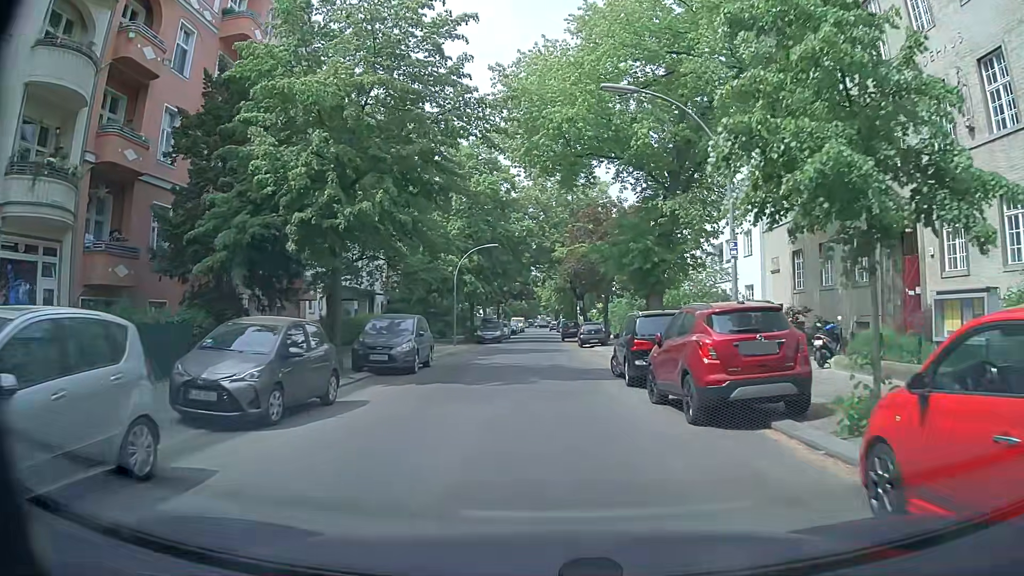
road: residential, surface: asphalt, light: Day
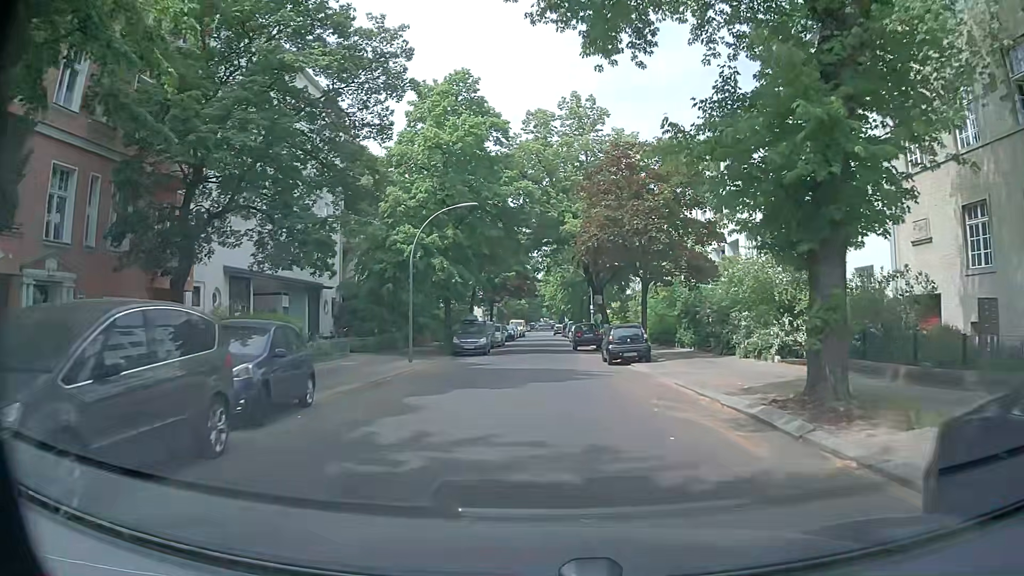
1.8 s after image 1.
(+0.2, +14.9) m; +1°
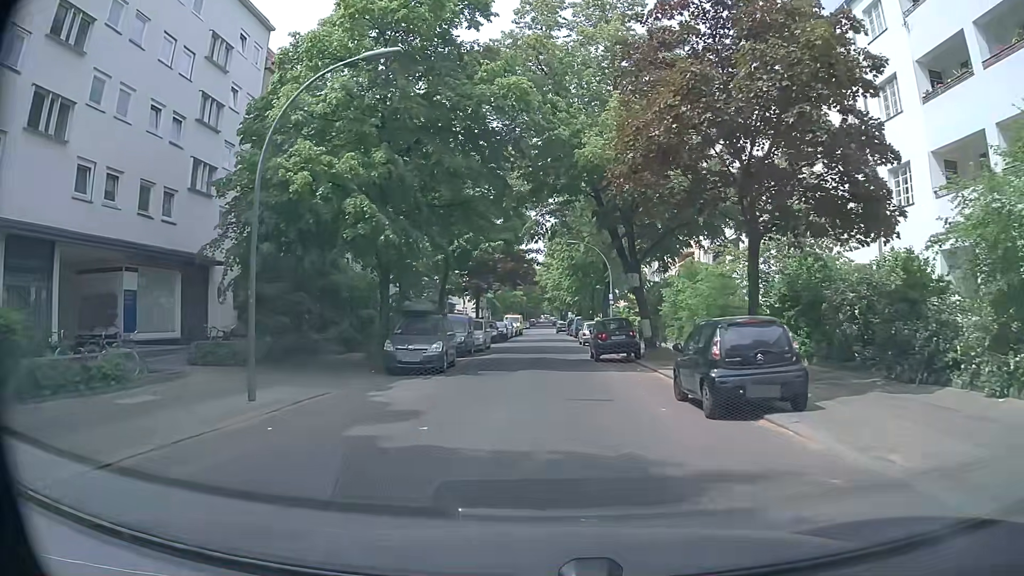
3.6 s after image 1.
(-0.1, +15.0) m; -1°
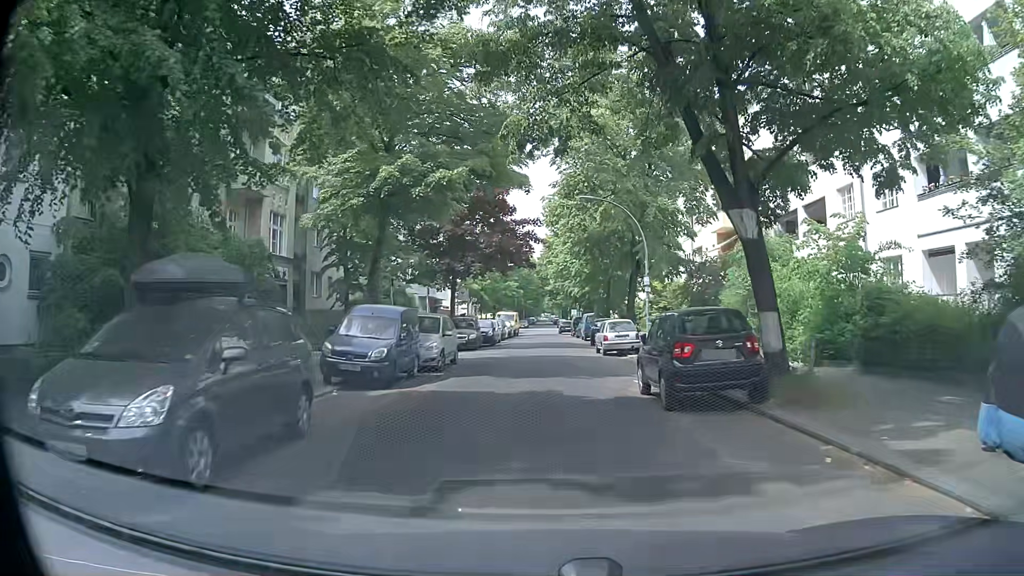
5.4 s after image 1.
(+0.1, +14.0) m; 0°
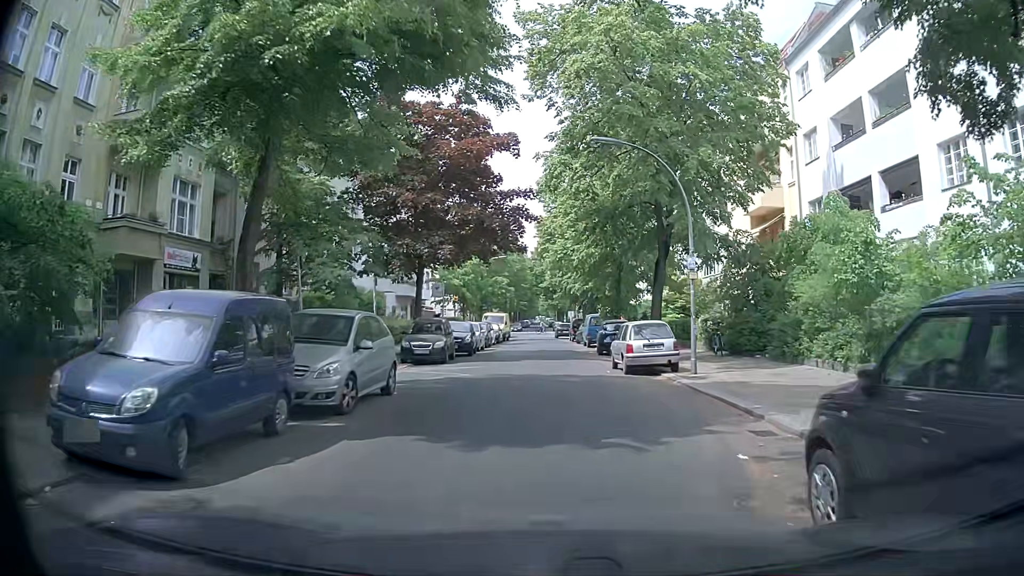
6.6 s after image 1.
(+0.1, +8.9) m; 0°
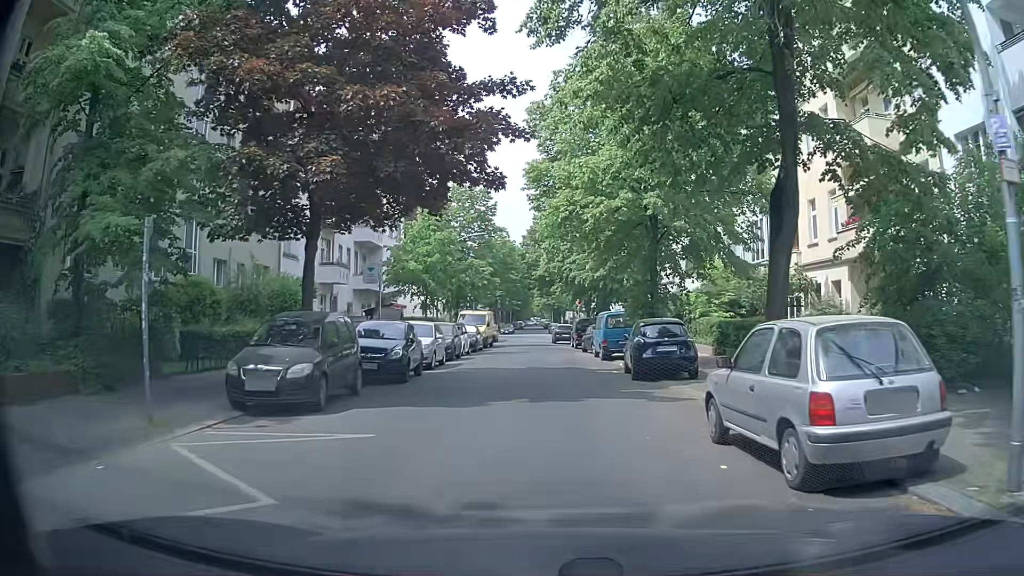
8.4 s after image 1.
(+0.3, +13.1) m; +2°
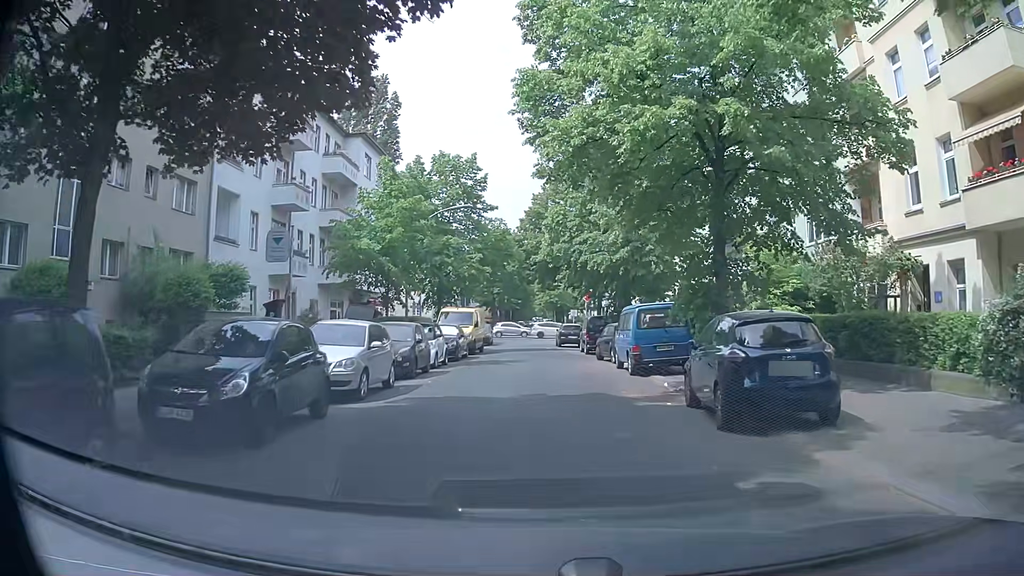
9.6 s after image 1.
(-0.1, +8.6) m; 0°
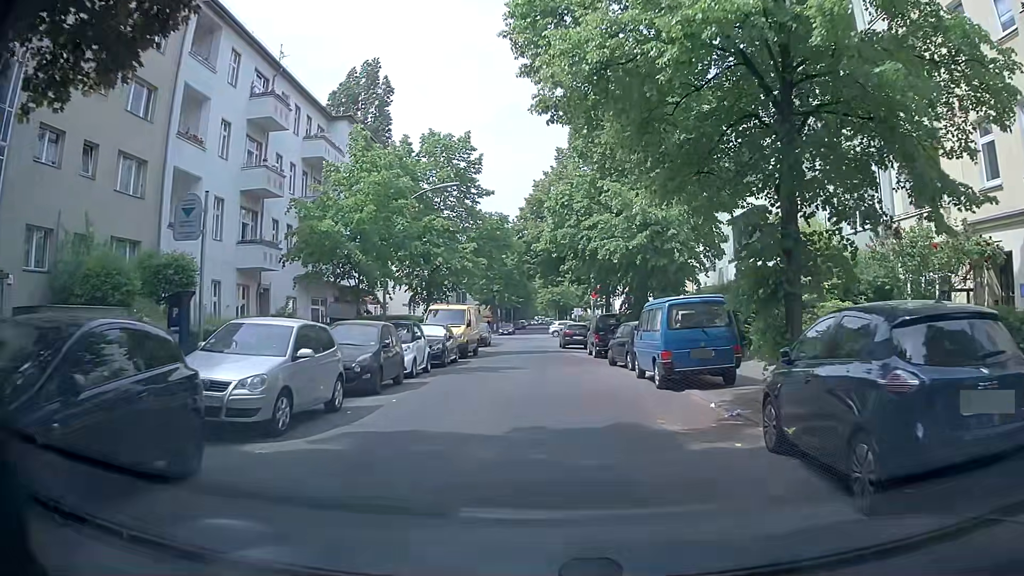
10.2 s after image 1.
(-0.1, +4.2) m; 0°
